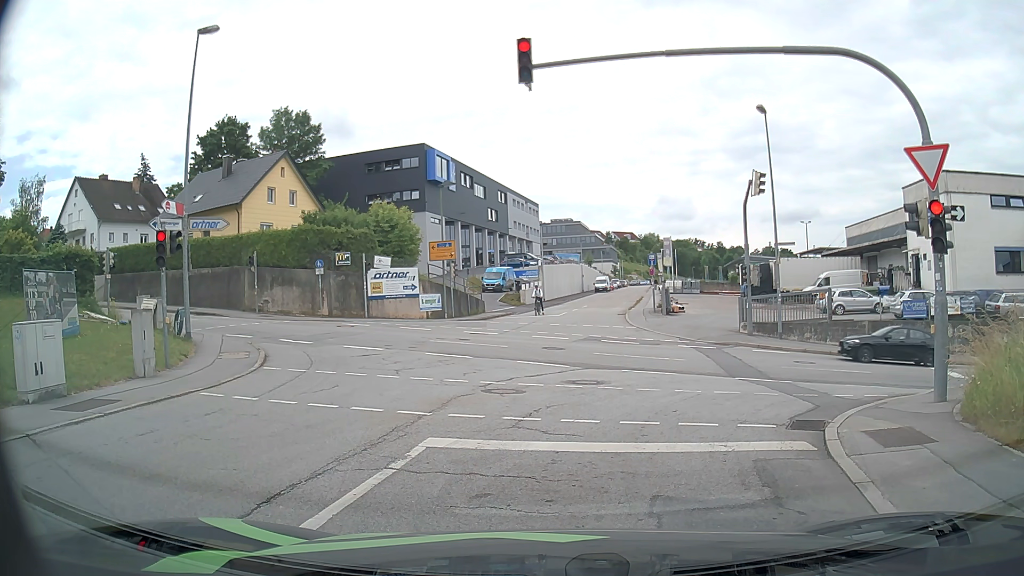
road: residential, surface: asphalt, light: Day
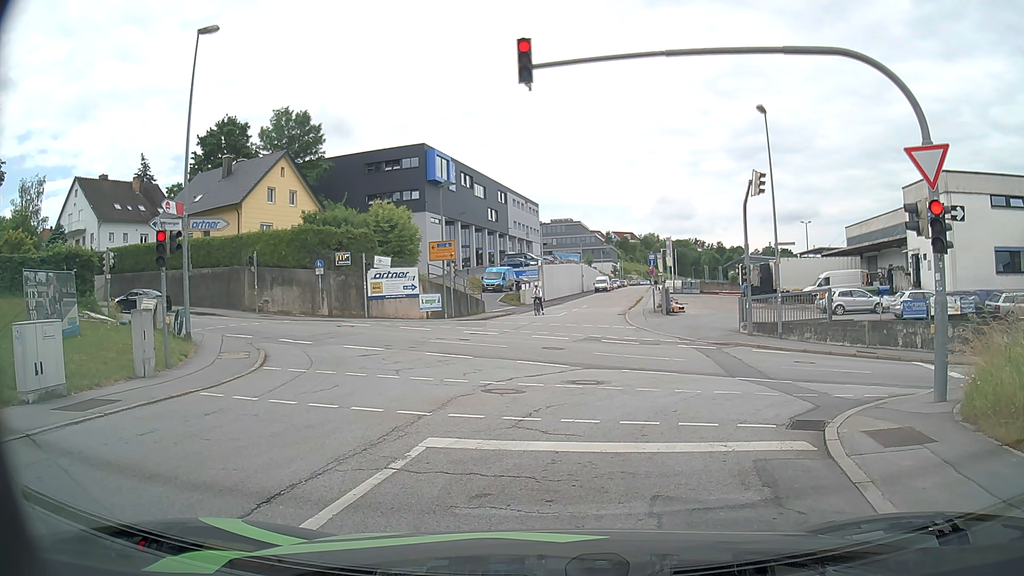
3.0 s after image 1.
(0.0, 0.0) m; 0°
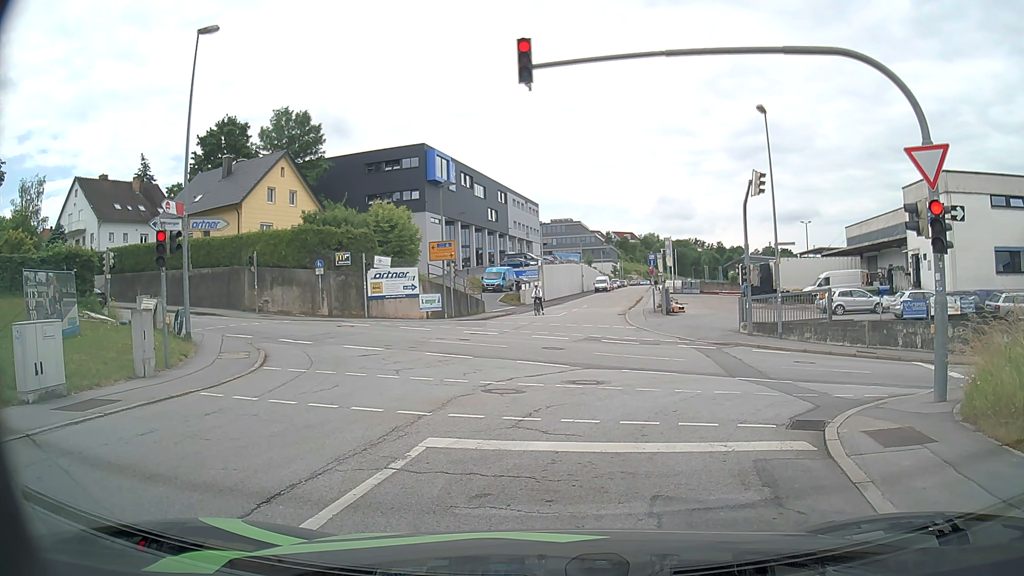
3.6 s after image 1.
(0.0, 0.0) m; 0°
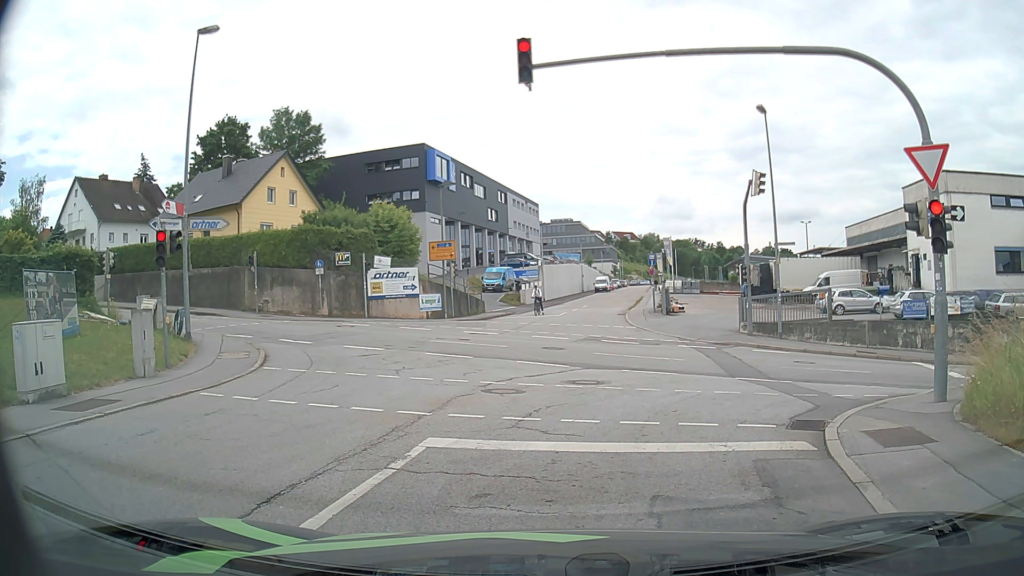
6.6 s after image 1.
(0.0, 0.0) m; 0°
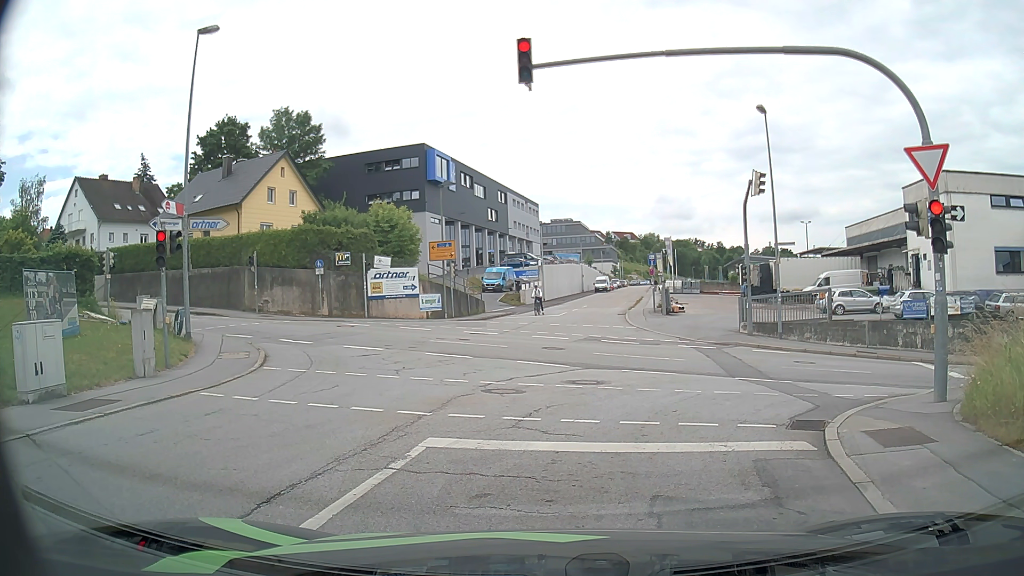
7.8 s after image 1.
(0.0, 0.0) m; 0°
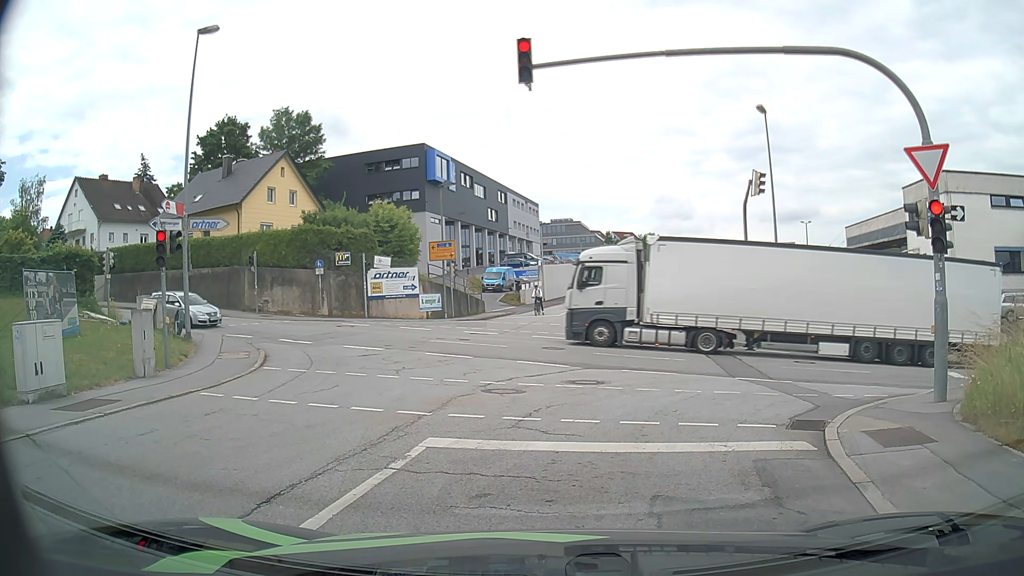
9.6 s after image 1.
(0.0, 0.0) m; 0°
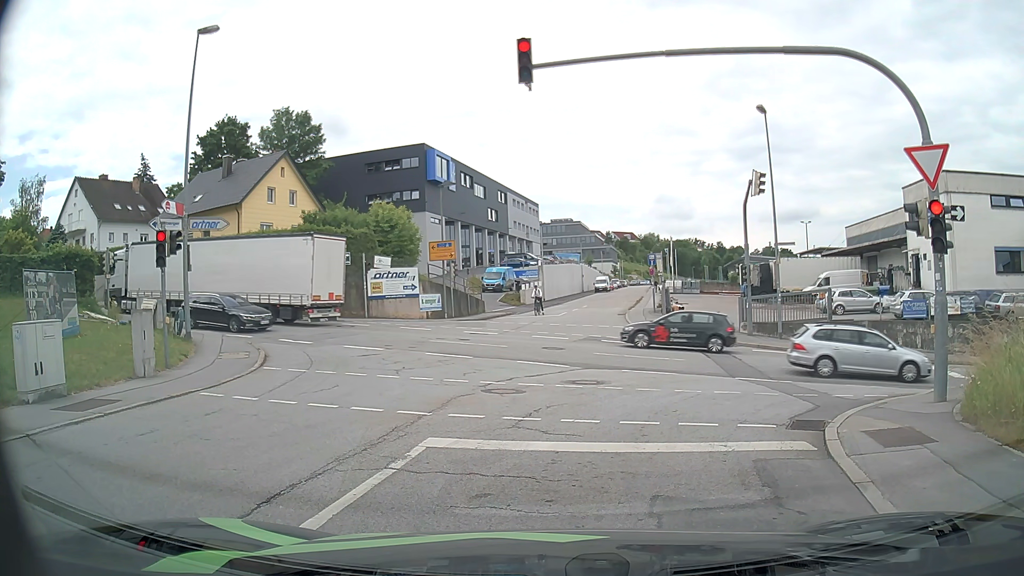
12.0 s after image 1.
(0.0, 0.0) m; 0°
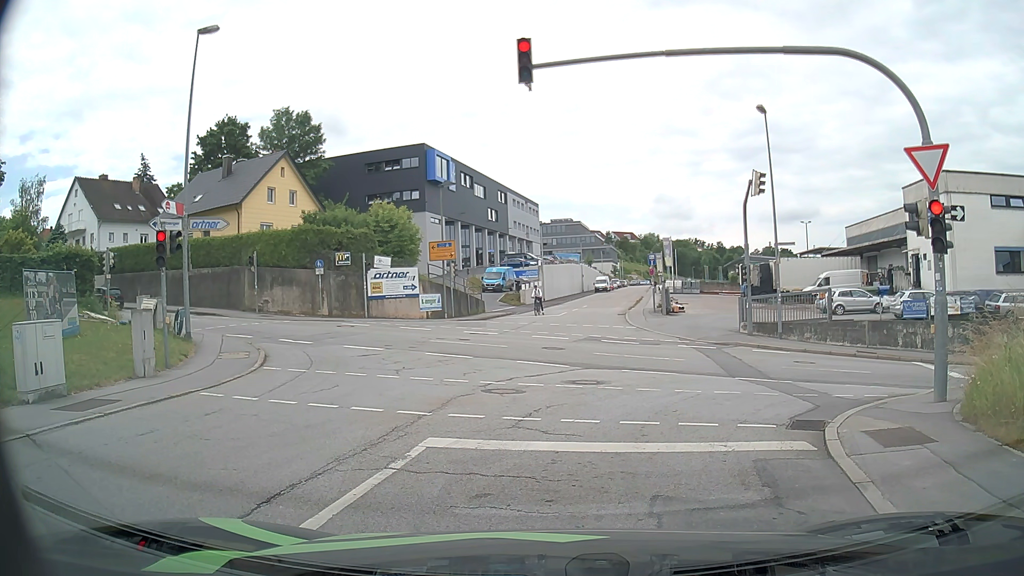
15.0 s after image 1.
(0.0, 0.0) m; 0°
